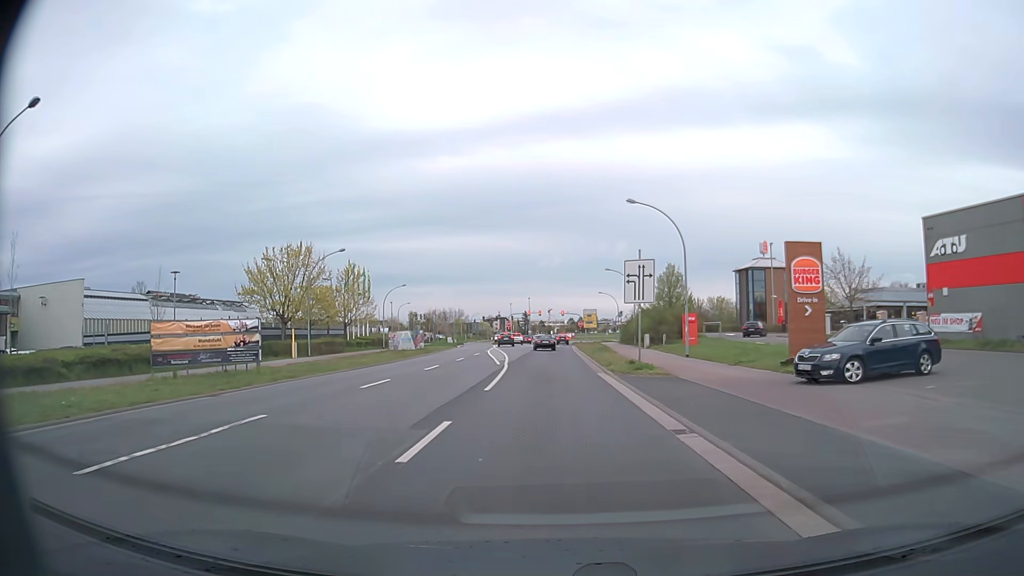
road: tertiary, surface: asphalt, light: Day
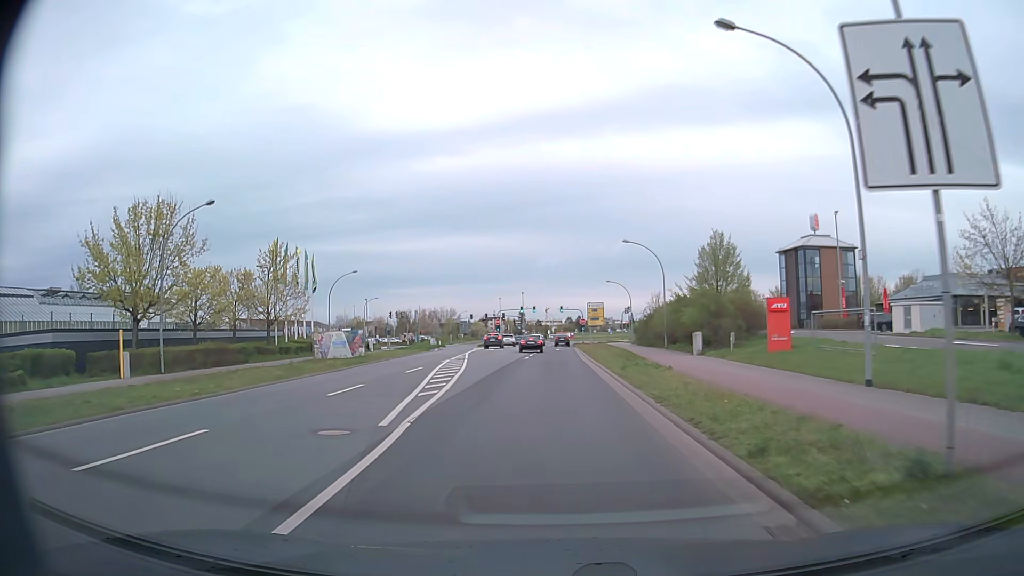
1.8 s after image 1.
(+0.1, +19.8) m; +1°
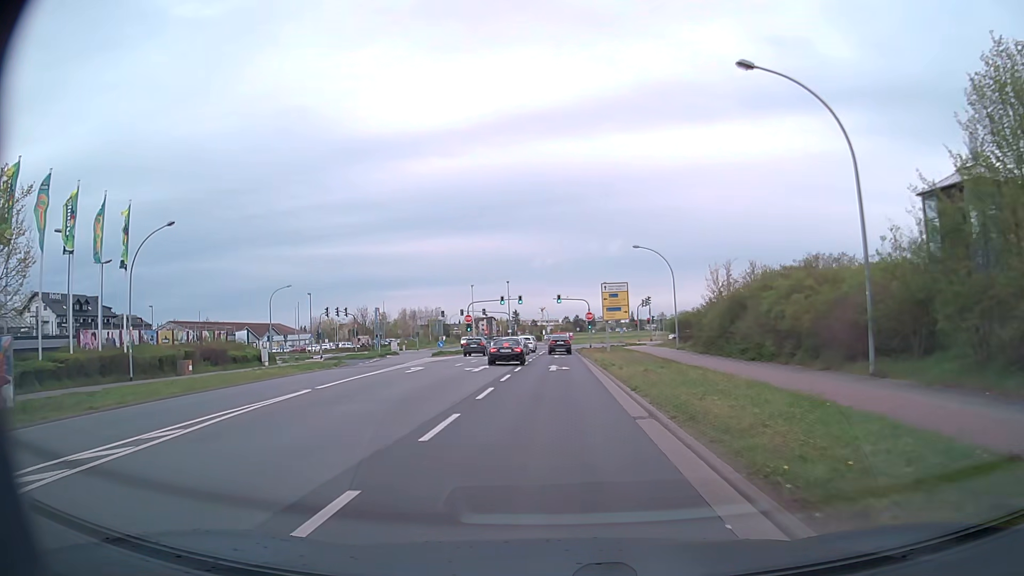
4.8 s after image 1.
(+0.1, +32.1) m; 0°
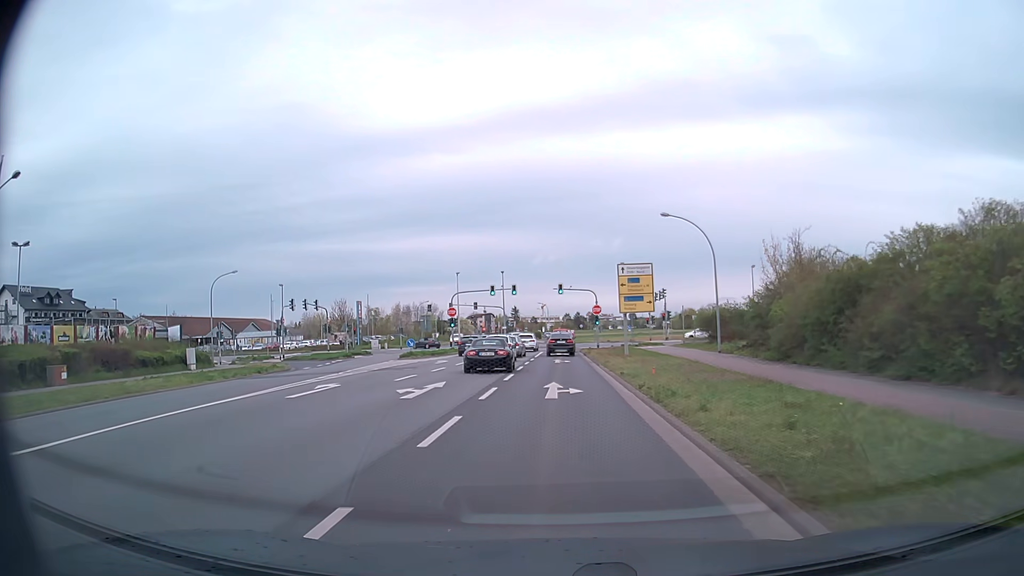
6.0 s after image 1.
(0.0, +12.5) m; 0°
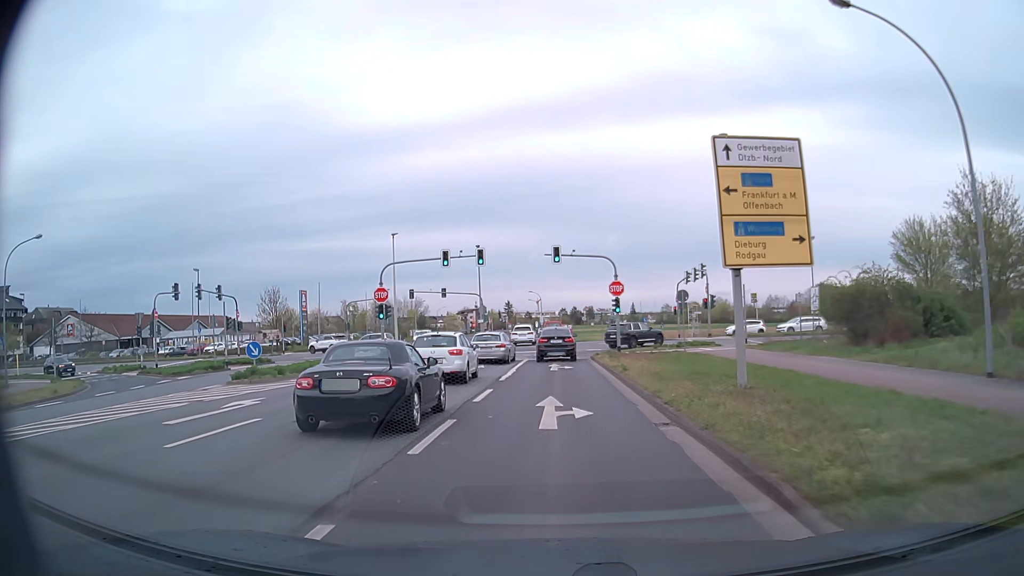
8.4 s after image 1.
(+0.2, +24.6) m; 0°
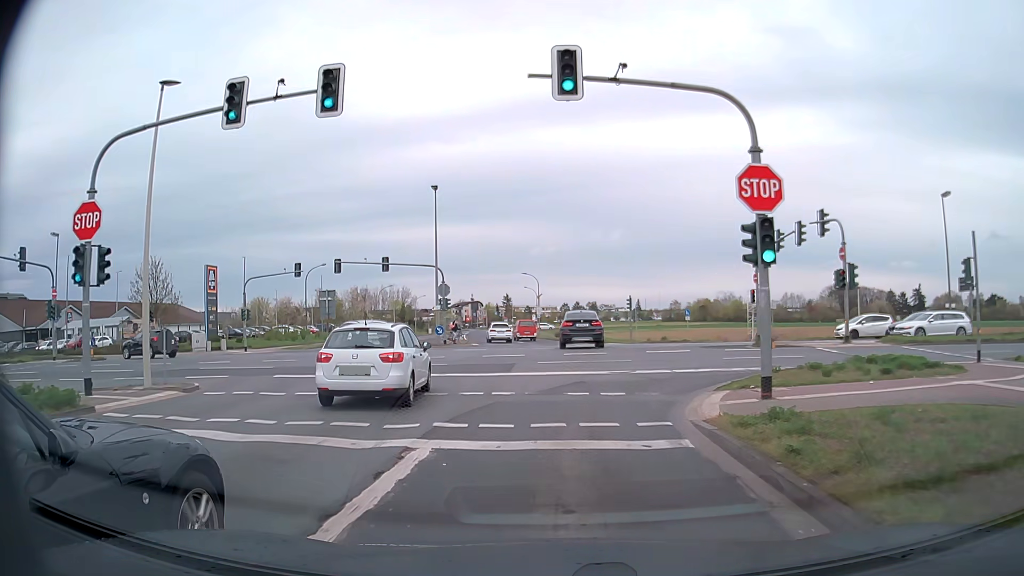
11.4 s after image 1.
(0.0, +26.5) m; 0°
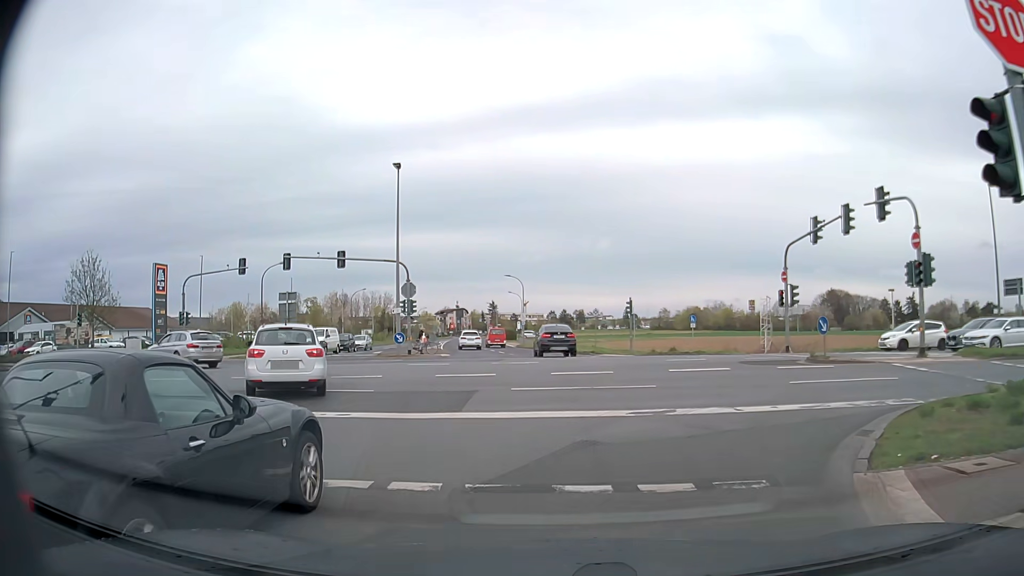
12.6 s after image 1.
(0.0, +7.5) m; +1°
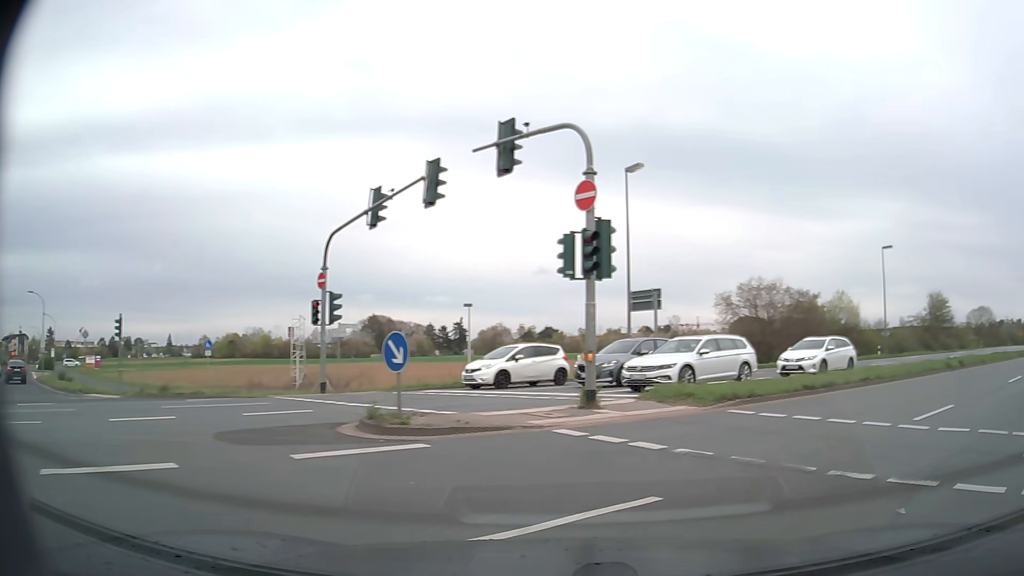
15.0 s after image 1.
(+2.8, +11.0) m; +40°
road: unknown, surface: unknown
(+4, +9) (+12, +15) (+19, +22) (+27, +29) (+34, +35) (+41, +42) (+49, +49) (+56, +56) (+64, +62) (+71, +69) m
